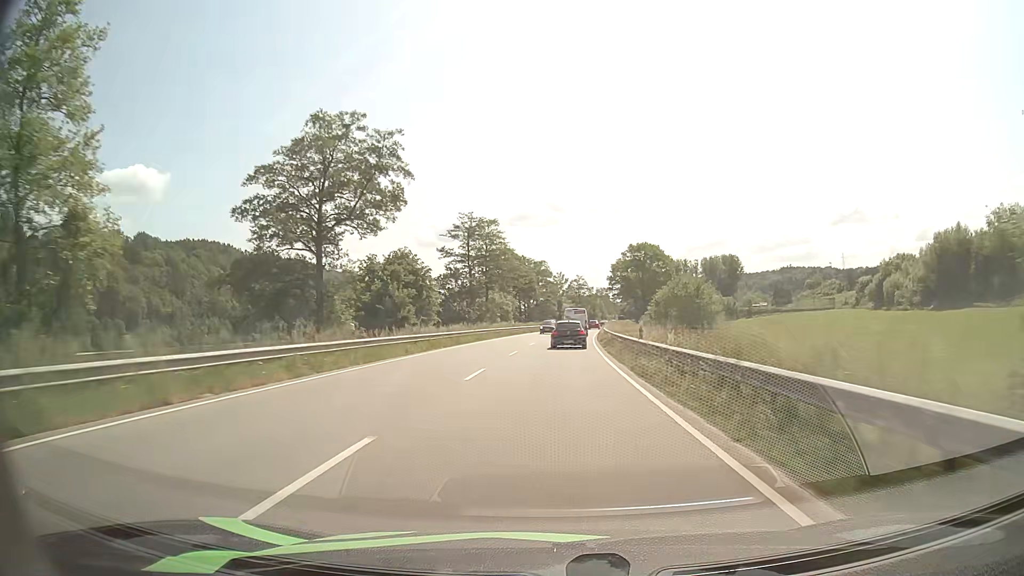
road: primary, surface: asphalt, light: Day
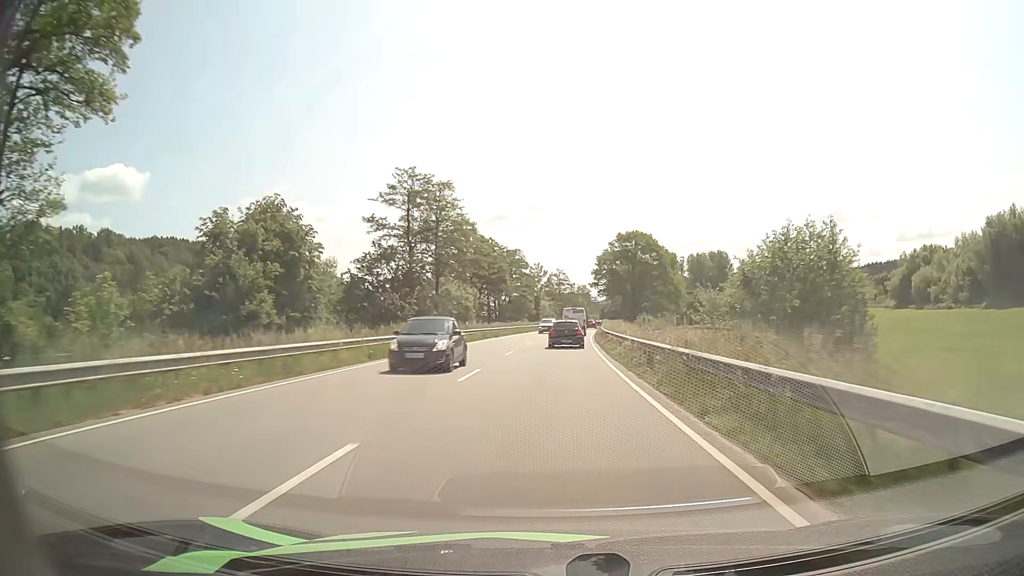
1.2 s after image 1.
(+0.3, +24.2) m; +2°
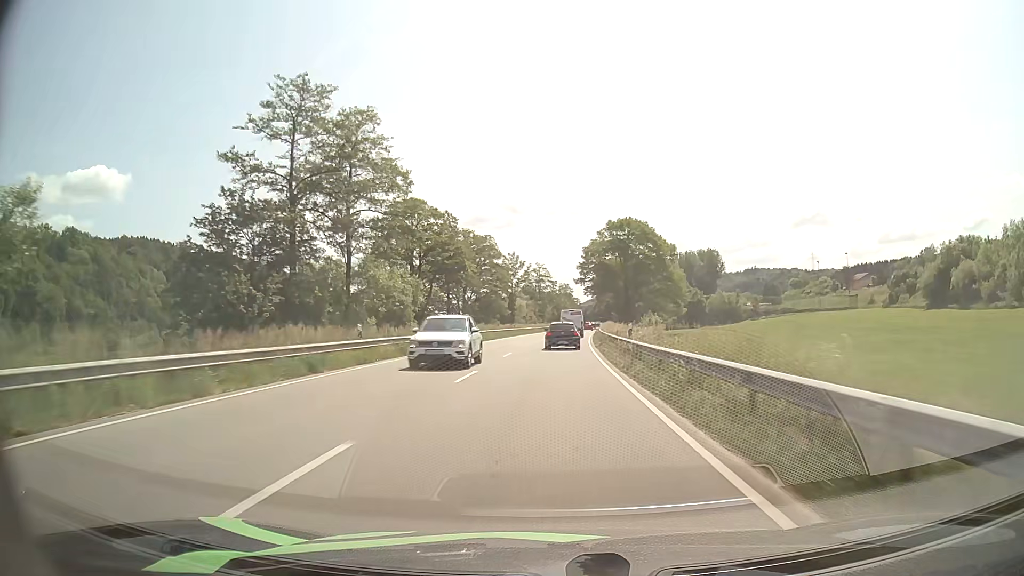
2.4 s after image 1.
(+0.3, +23.6) m; +2°
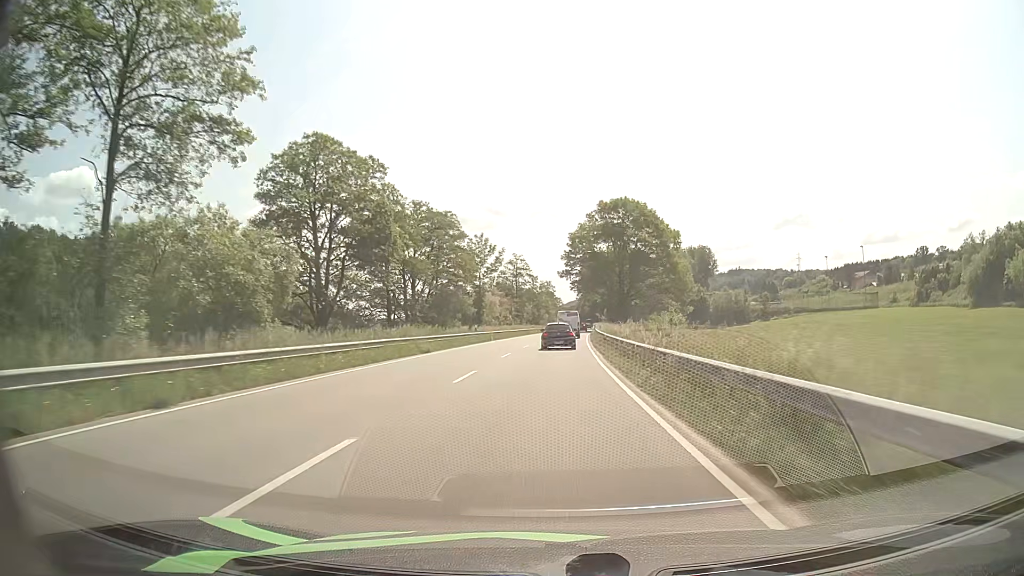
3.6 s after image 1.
(+0.3, +23.5) m; +2°
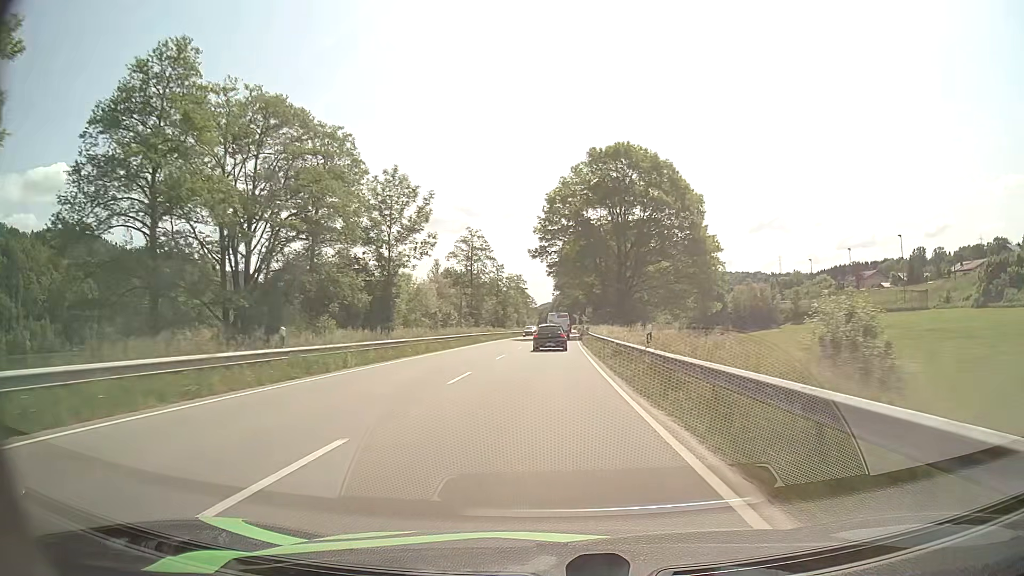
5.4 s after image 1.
(+0.7, +35.8) m; +2°
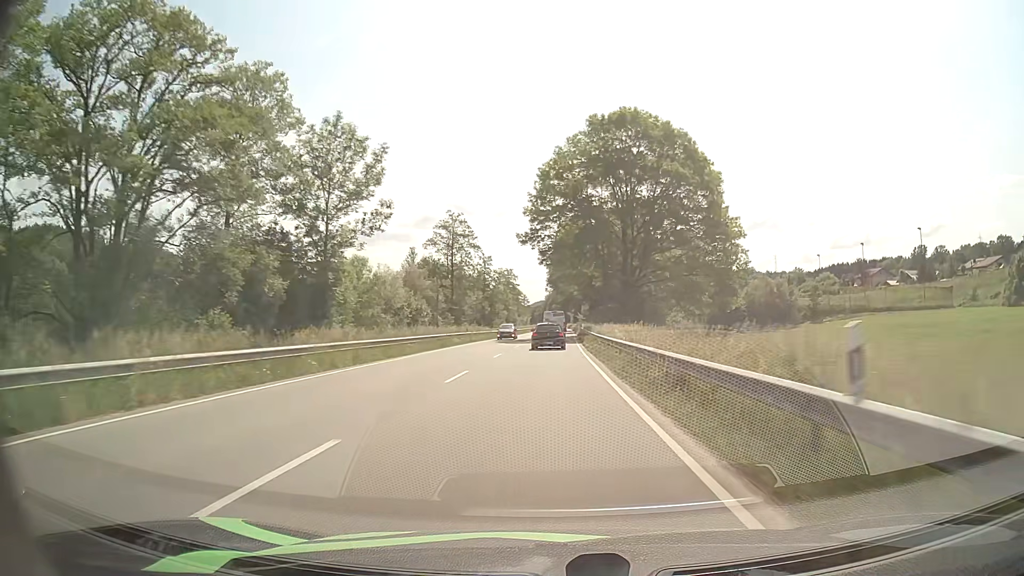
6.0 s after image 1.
(0.0, +12.1) m; +1°
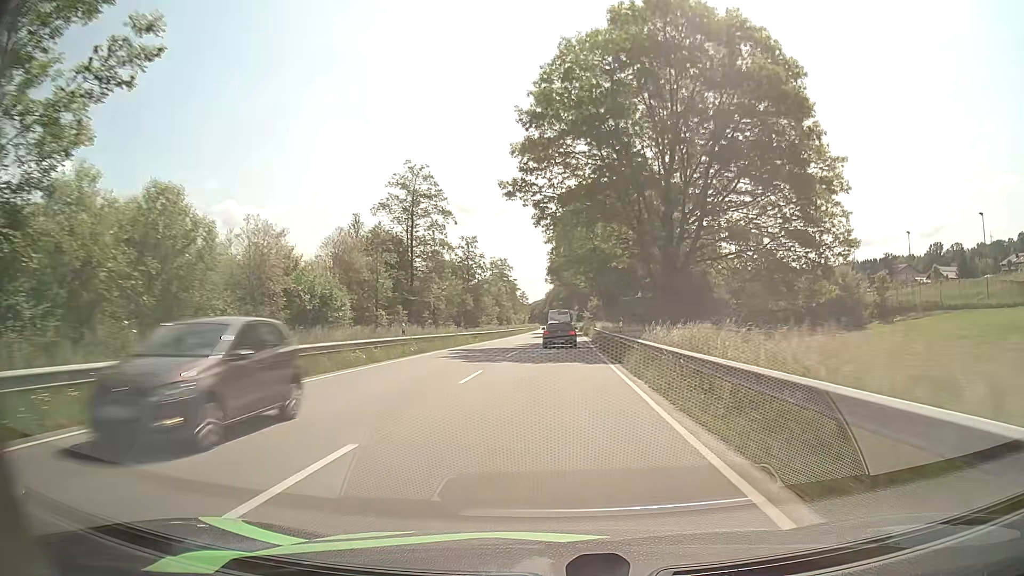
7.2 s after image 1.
(-0.1, +24.1) m; 0°
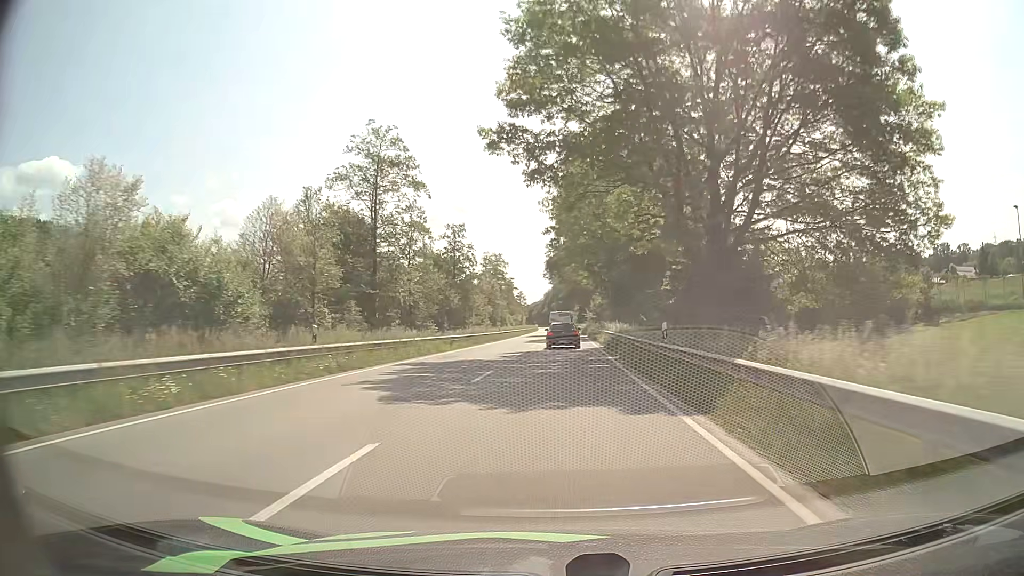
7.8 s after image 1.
(0.0, +11.8) m; 0°
(0, +10) (0, +20) (0, +30) (0, +40) (+1, +50) (+1, +60) (+1, +70) (+1, +80) (+1, +90) (+1, +100) m
